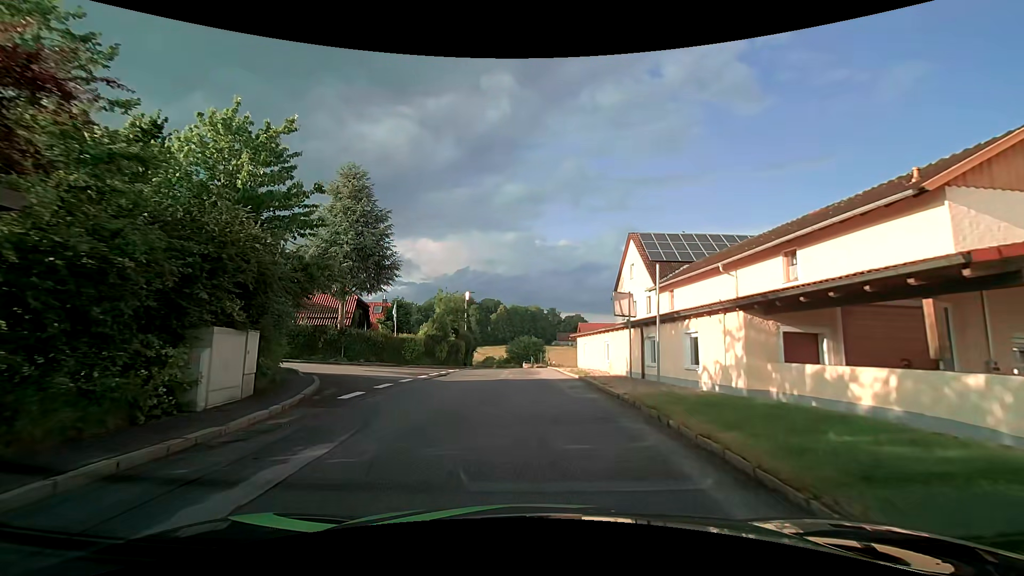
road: residential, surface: asphalt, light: Day
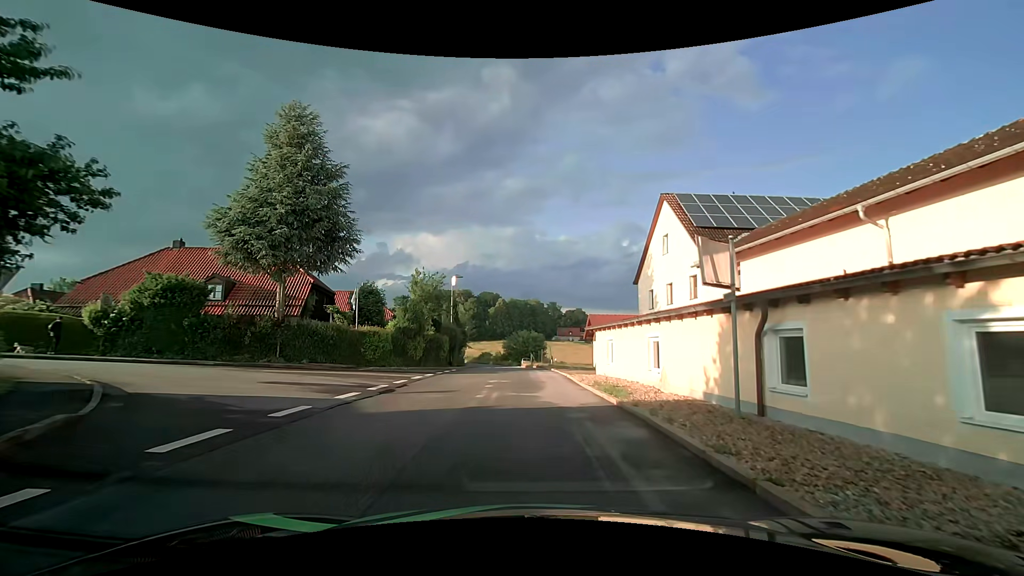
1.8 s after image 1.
(0.0, +9.1) m; 0°
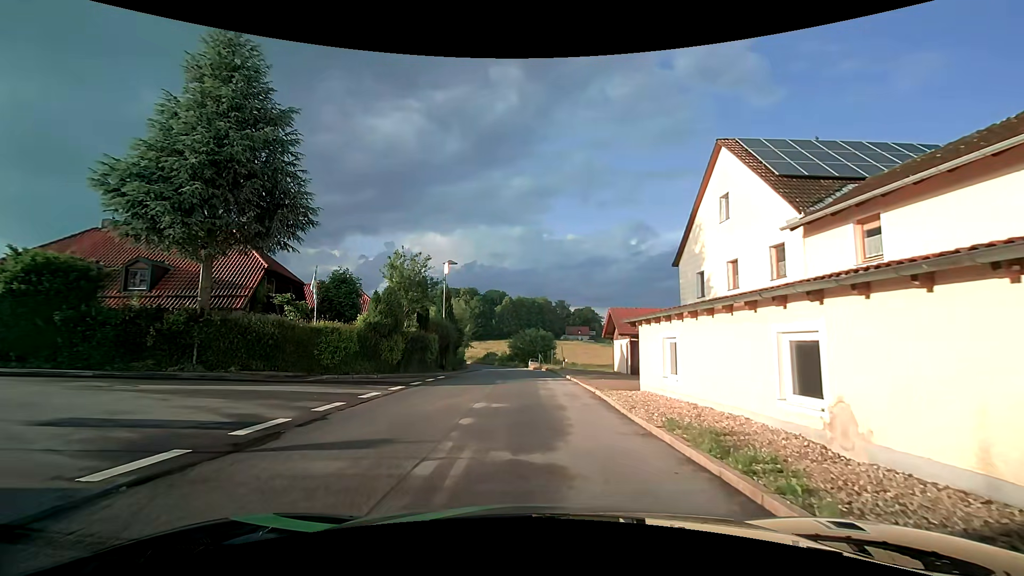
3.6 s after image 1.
(-0.1, +7.4) m; -1°
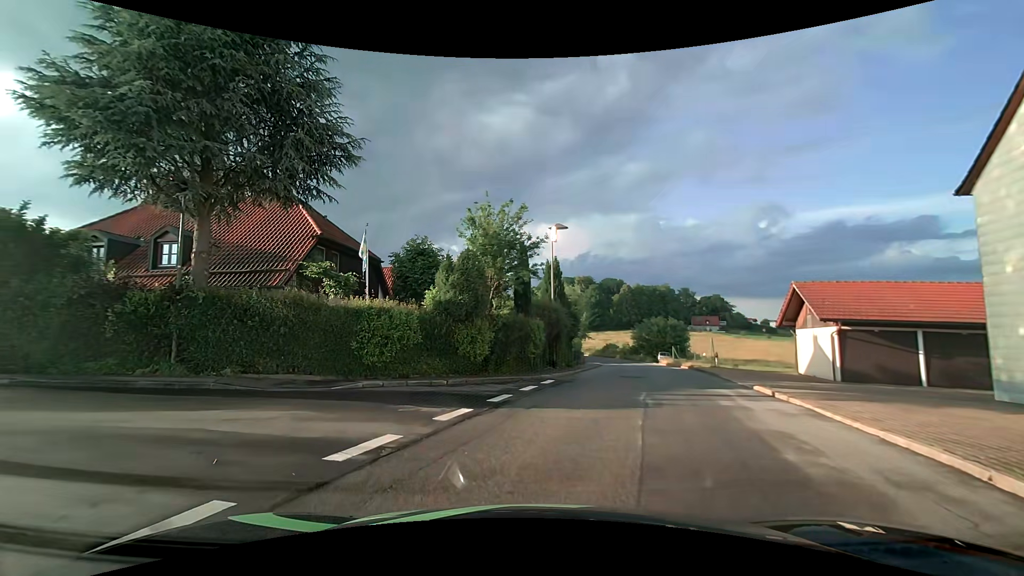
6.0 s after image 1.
(-0.7, +9.0) m; -12°
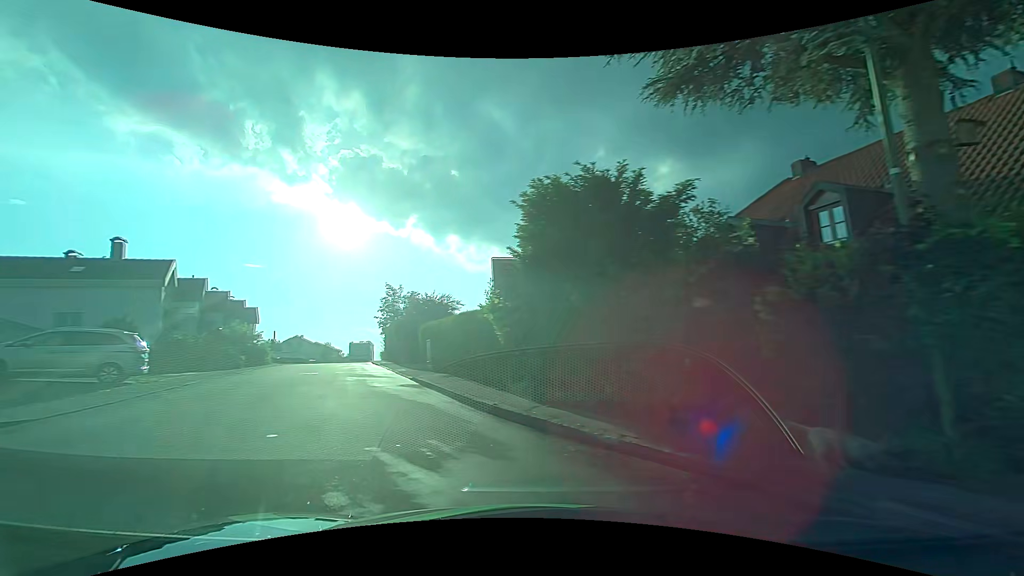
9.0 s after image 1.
(-4.9, +8.9) m; -68°
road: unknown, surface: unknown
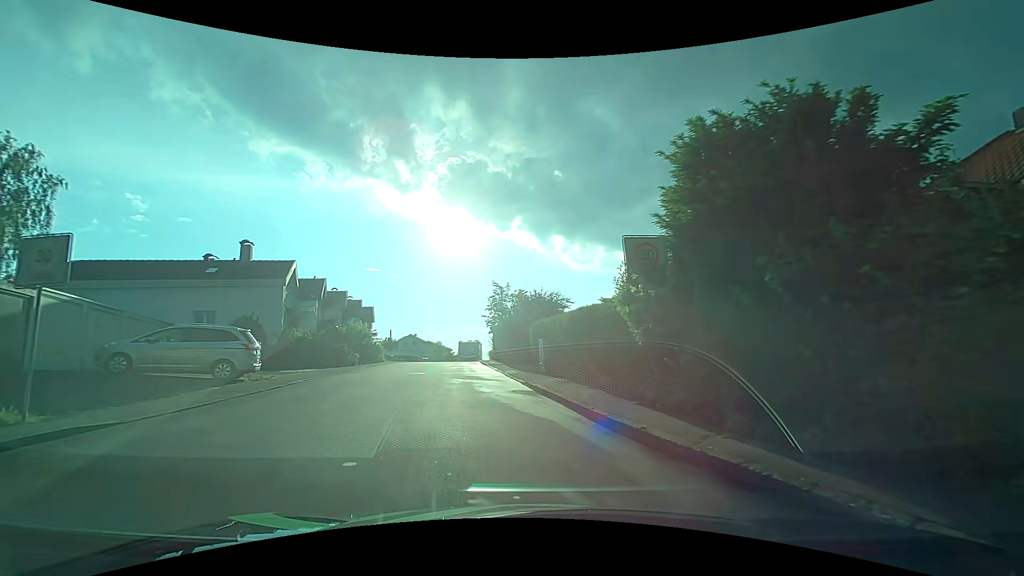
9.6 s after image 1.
(-0.2, +2.3) m; -12°
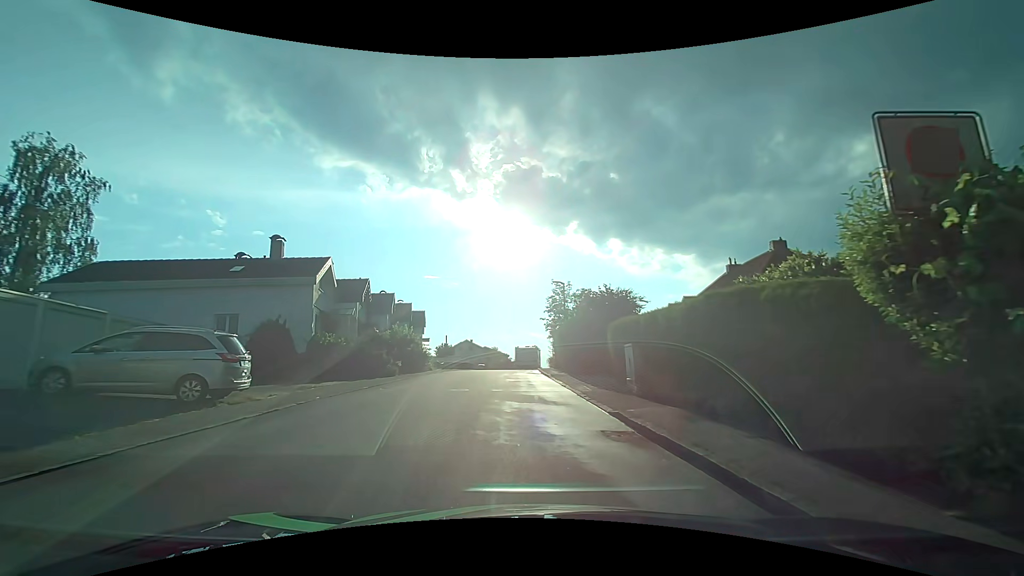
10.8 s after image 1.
(-0.4, +5.1) m; -6°
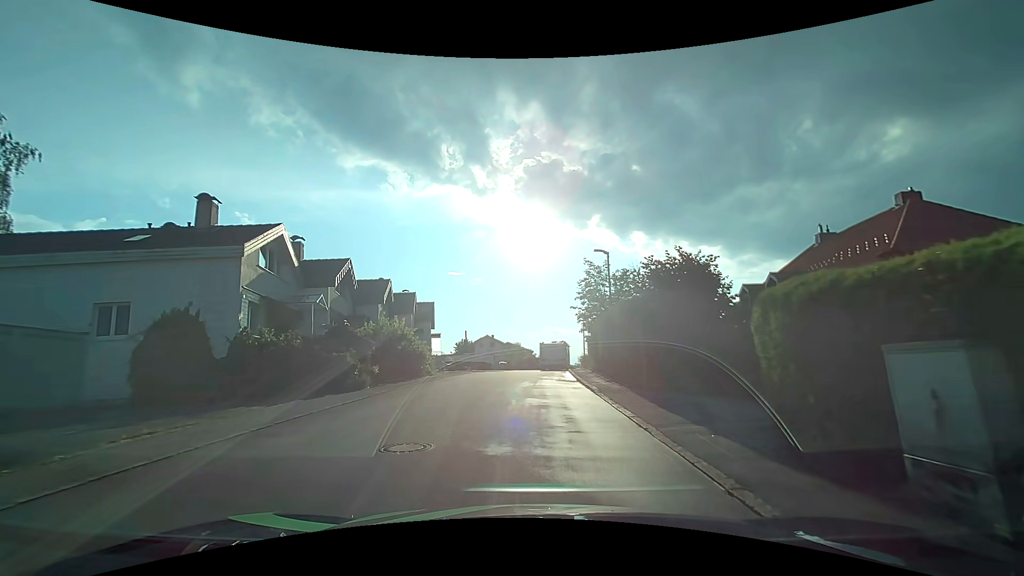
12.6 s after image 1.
(-0.3, +8.7) m; -3°
